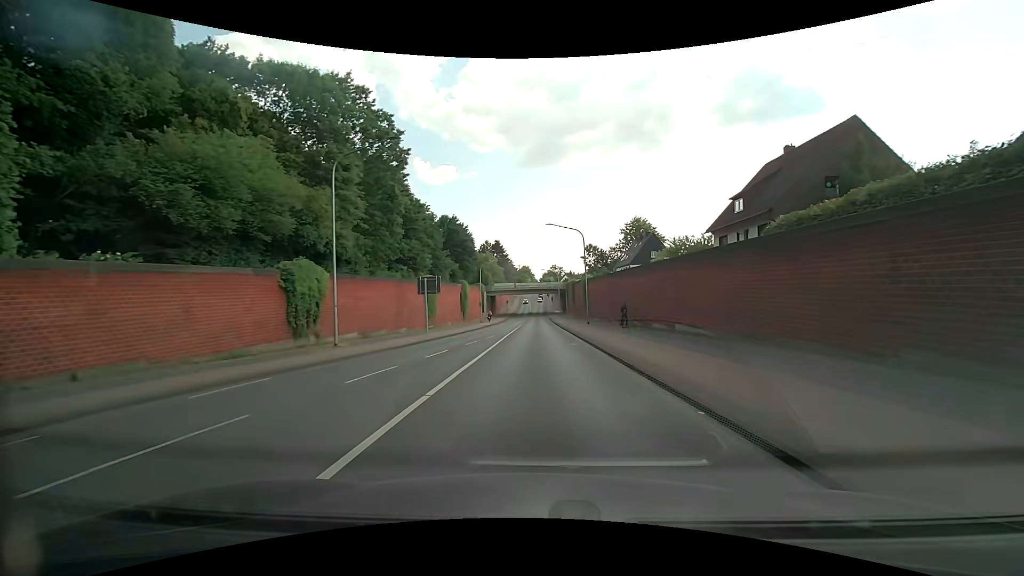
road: secondary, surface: asphalt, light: Day
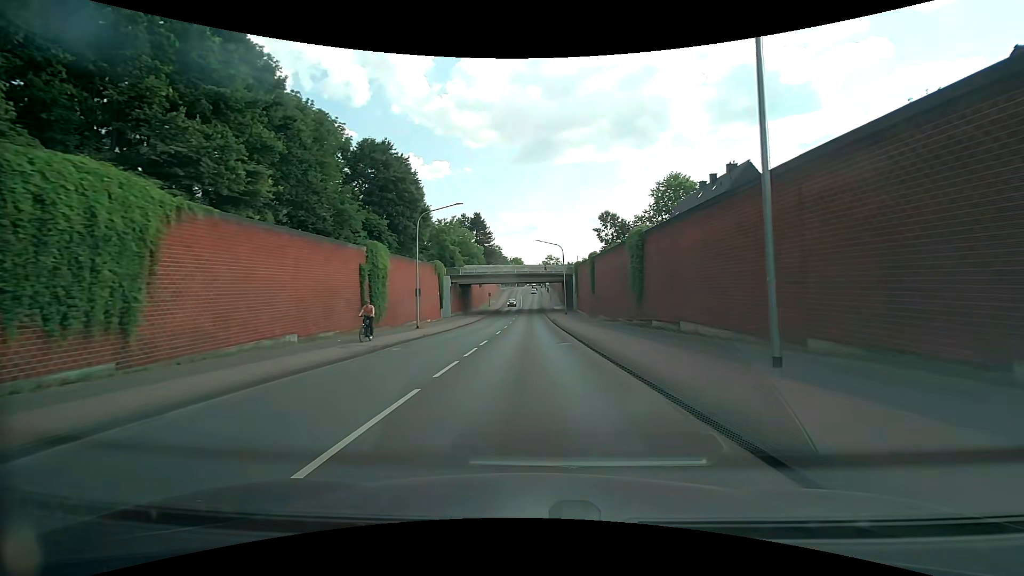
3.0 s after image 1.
(+0.2, +37.8) m; +1°
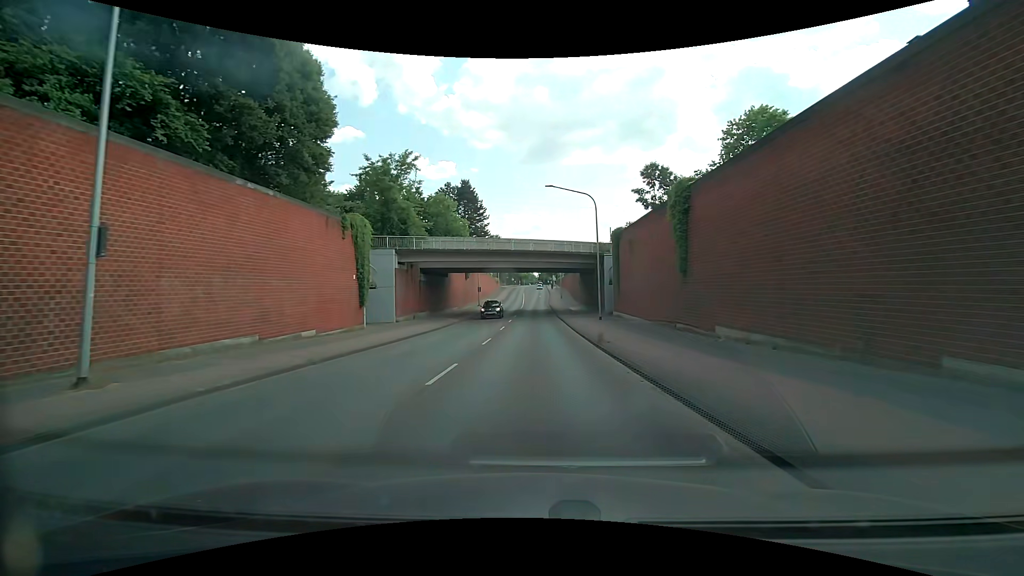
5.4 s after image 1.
(-0.4, +28.8) m; -1°
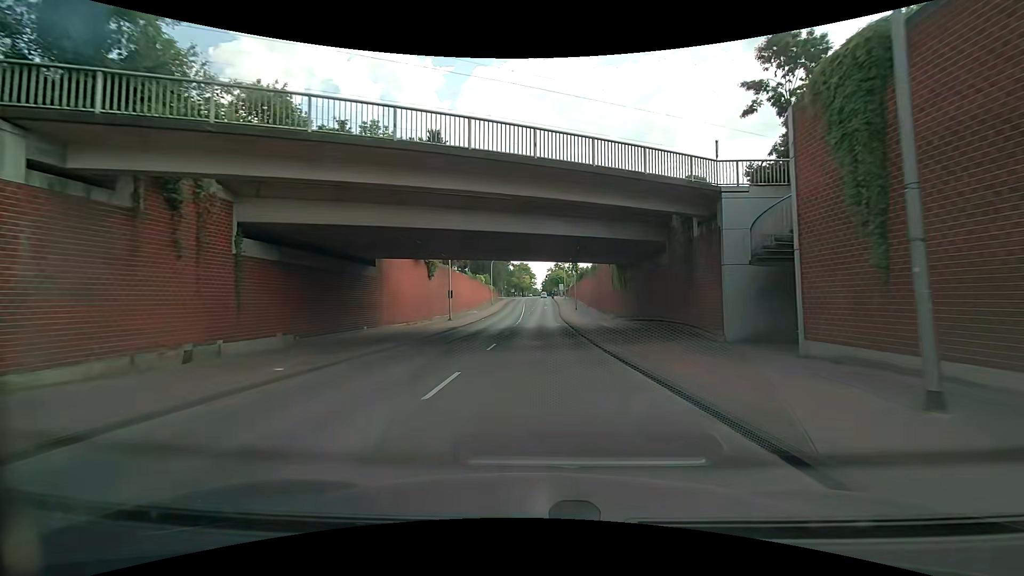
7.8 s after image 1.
(-0.2, +29.3) m; 0°
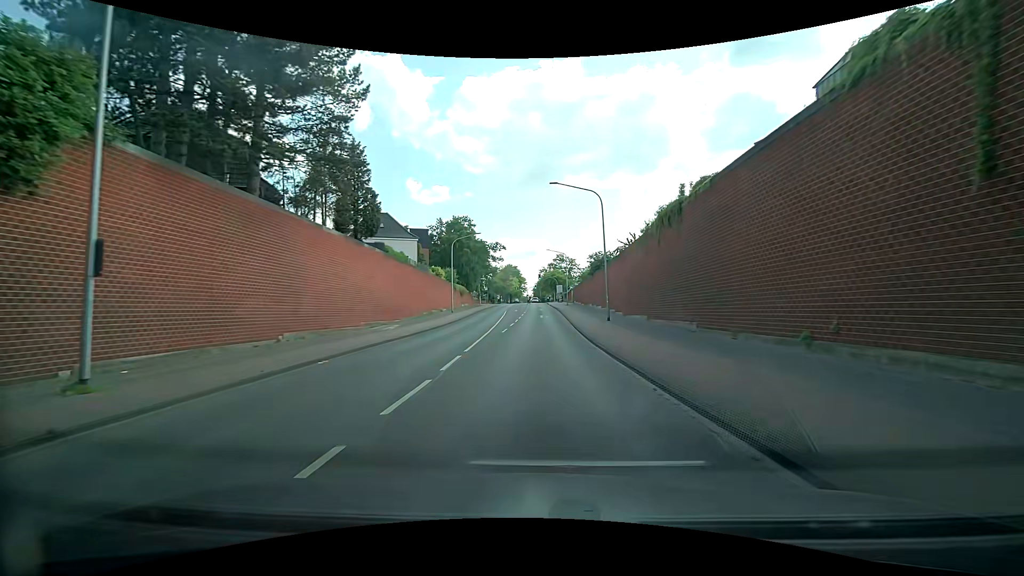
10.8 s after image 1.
(+0.4, +38.7) m; +1°
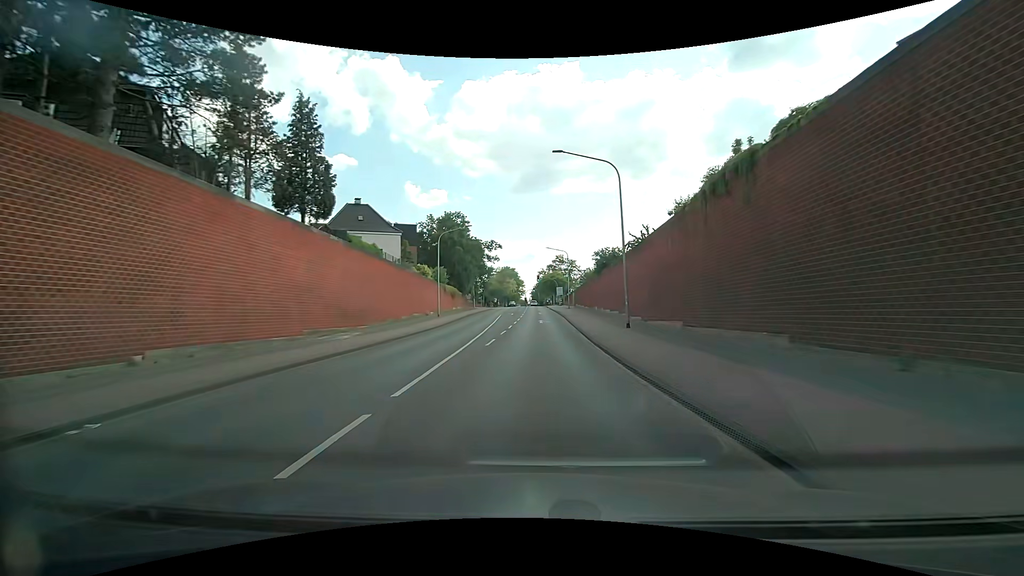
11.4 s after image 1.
(0.0, +7.6) m; 0°
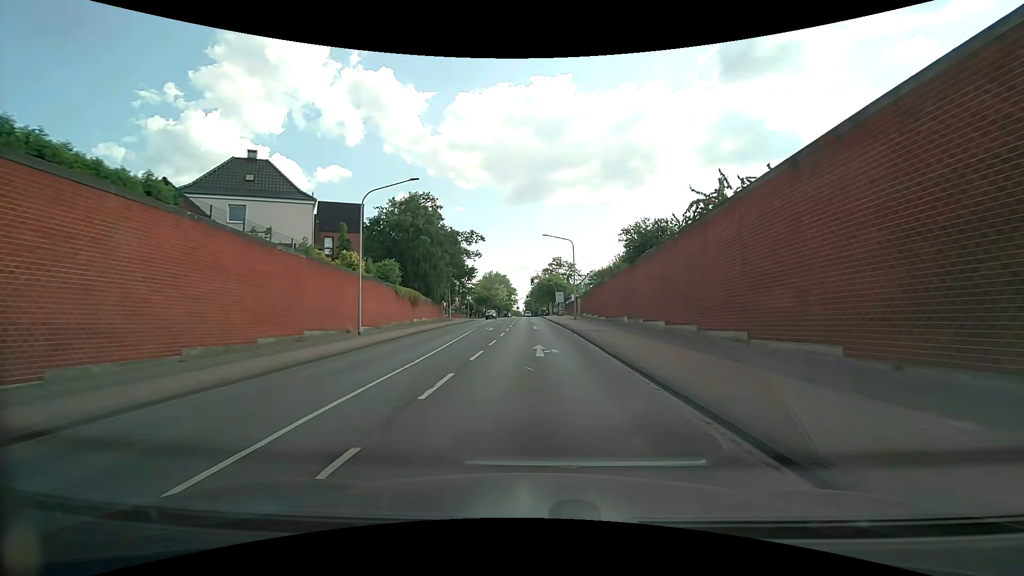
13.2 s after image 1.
(+0.2, +22.3) m; +1°
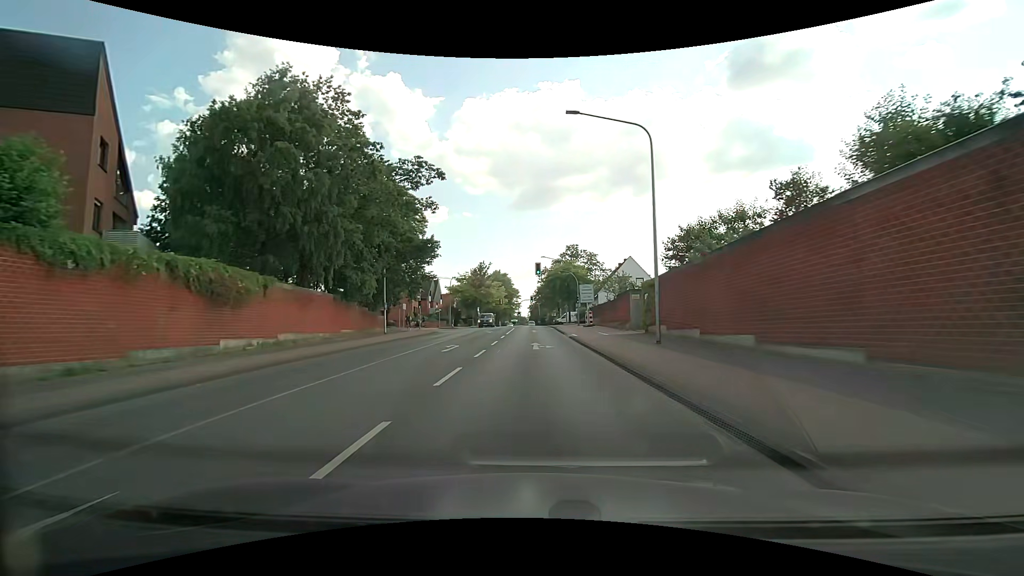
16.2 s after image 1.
(0.0, +36.0) m; -1°
(0, +10) (0, +20) (0, +30) (0, +40) (0, +50) (0, +60) (0, +70) (0, +80) (0, +90) (0, +100) m
